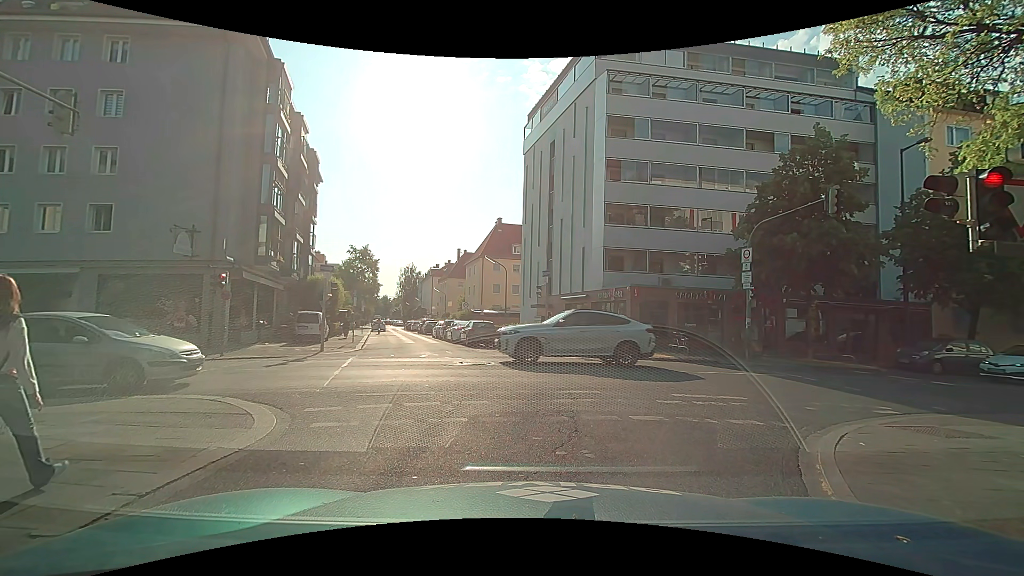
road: residential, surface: asphalt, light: Day
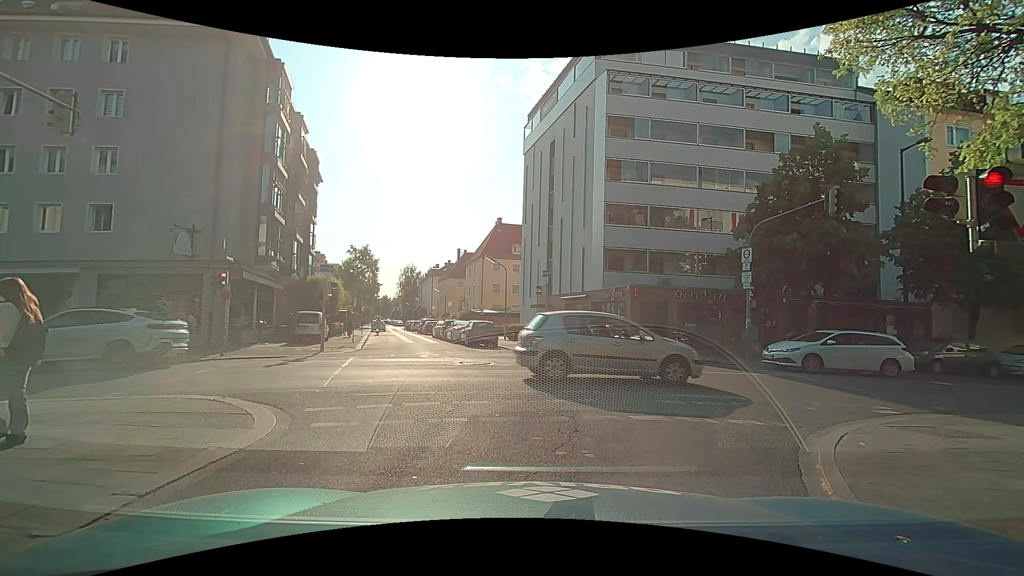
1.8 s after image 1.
(0.0, 0.0) m; 0°
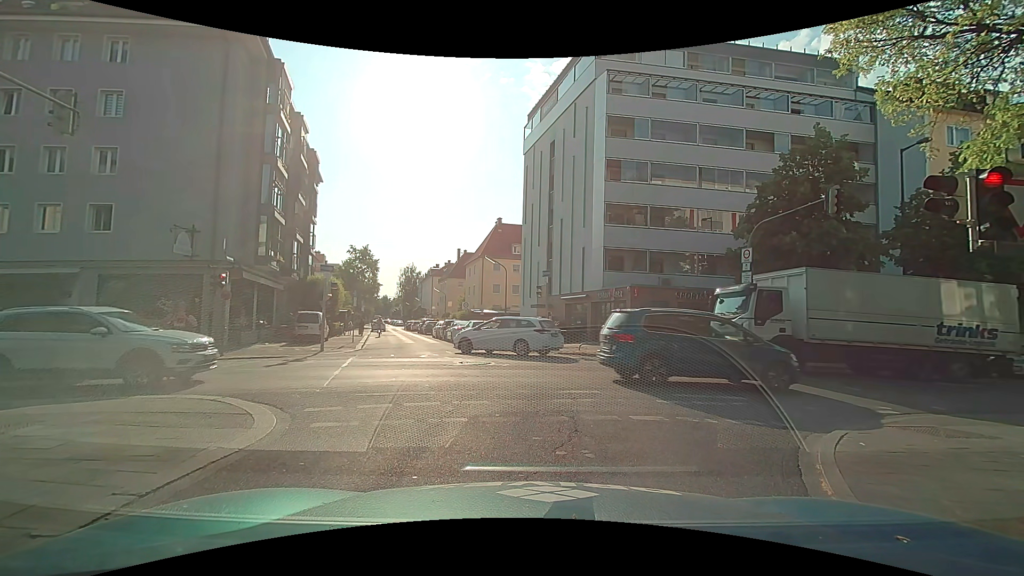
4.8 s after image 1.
(0.0, 0.0) m; 0°
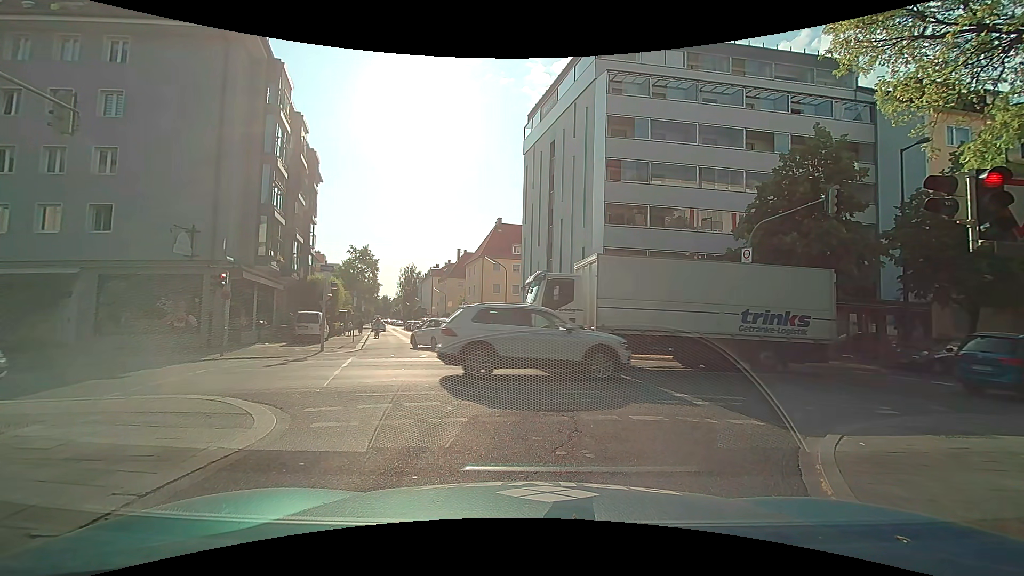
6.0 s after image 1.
(0.0, 0.0) m; 0°
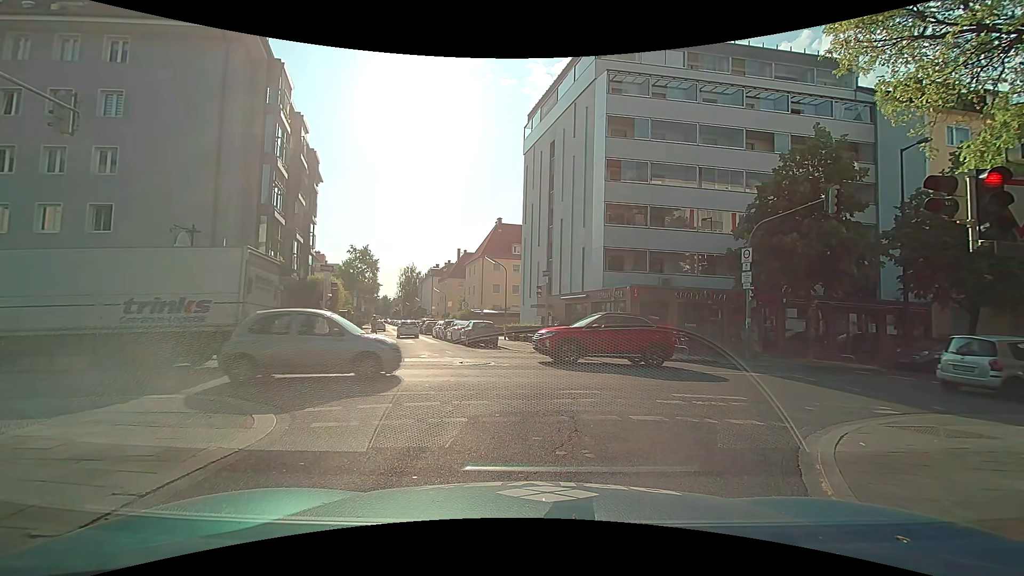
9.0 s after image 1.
(0.0, 0.0) m; 0°
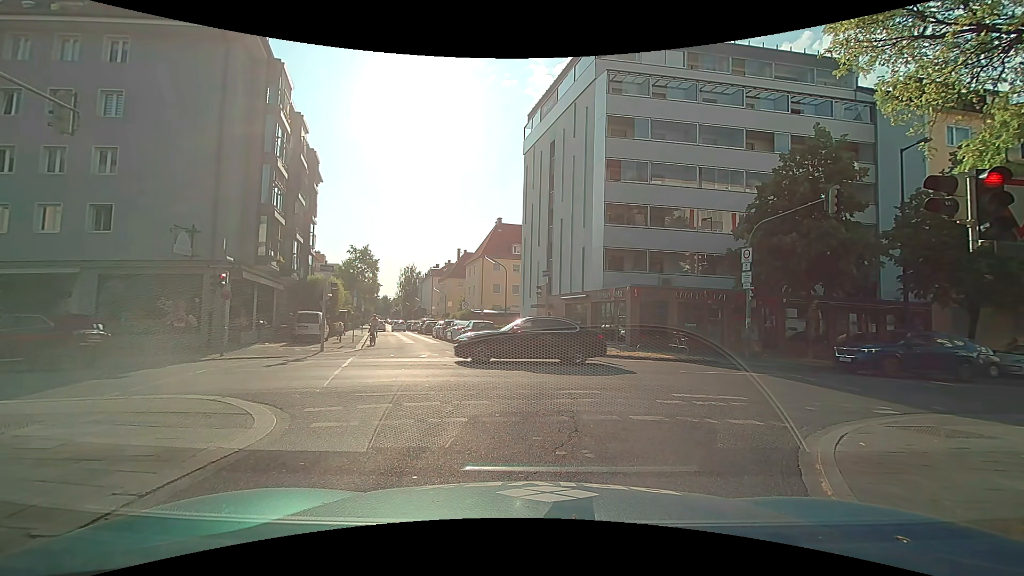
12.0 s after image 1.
(0.0, 0.0) m; 0°
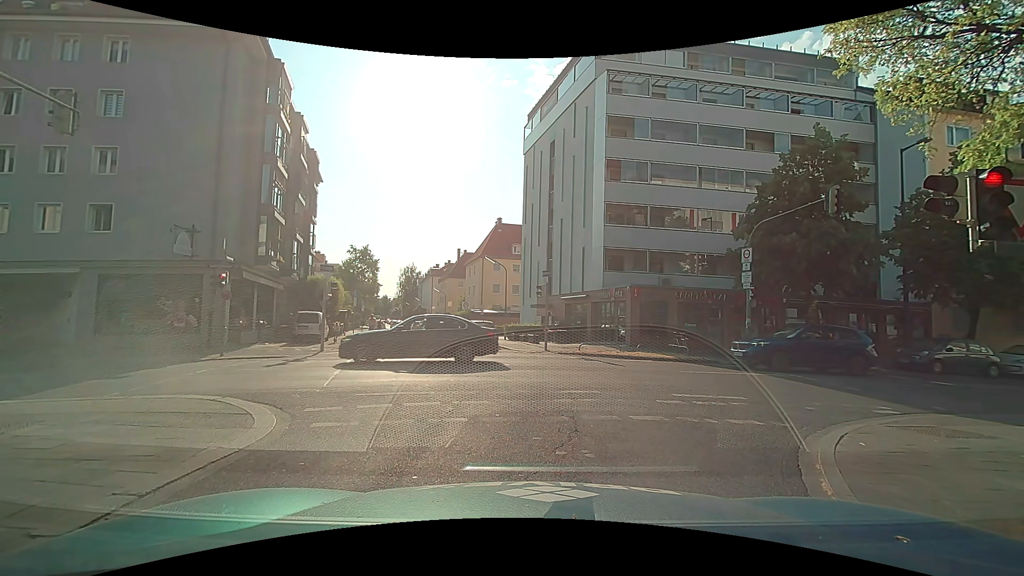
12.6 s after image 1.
(0.0, 0.0) m; 0°
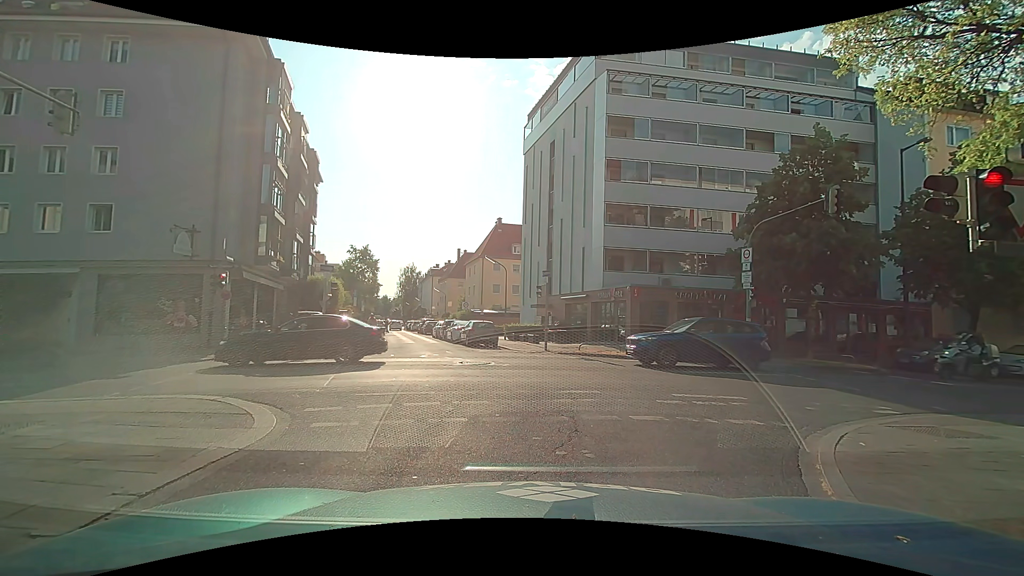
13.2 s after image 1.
(0.0, 0.0) m; 0°
